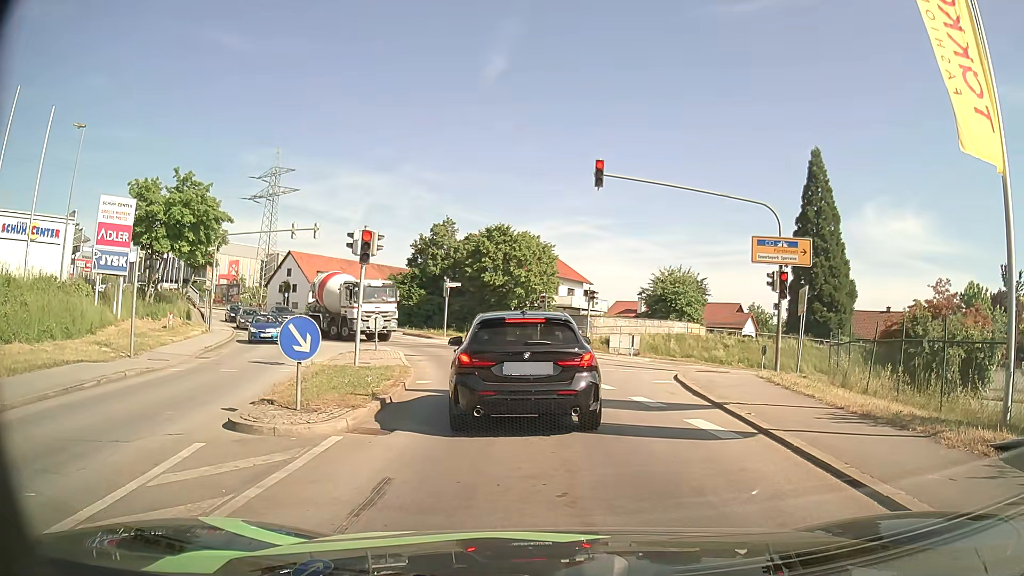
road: tertiary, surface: asphalt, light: Day
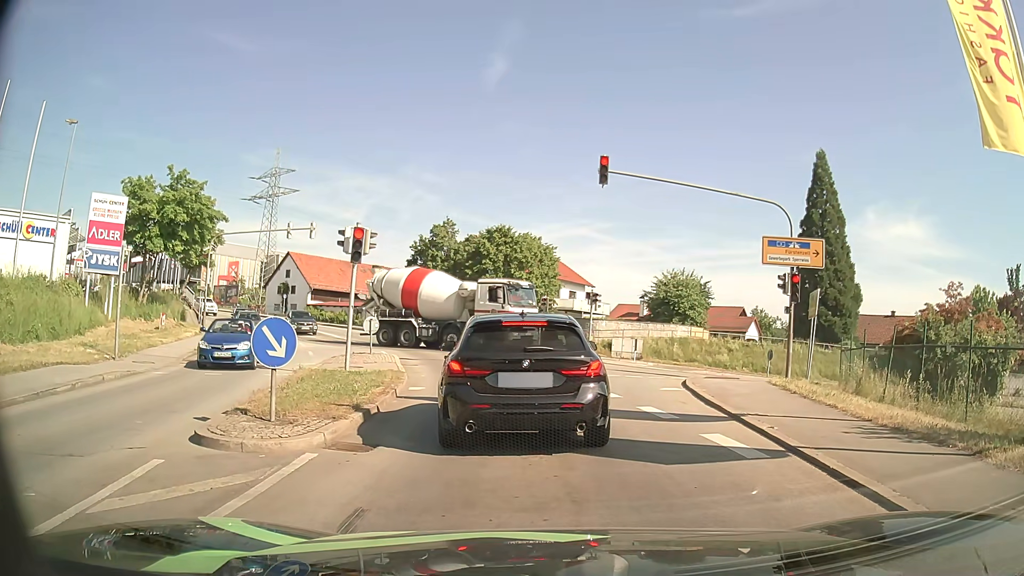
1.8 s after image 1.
(0.0, +0.9) m; 0°
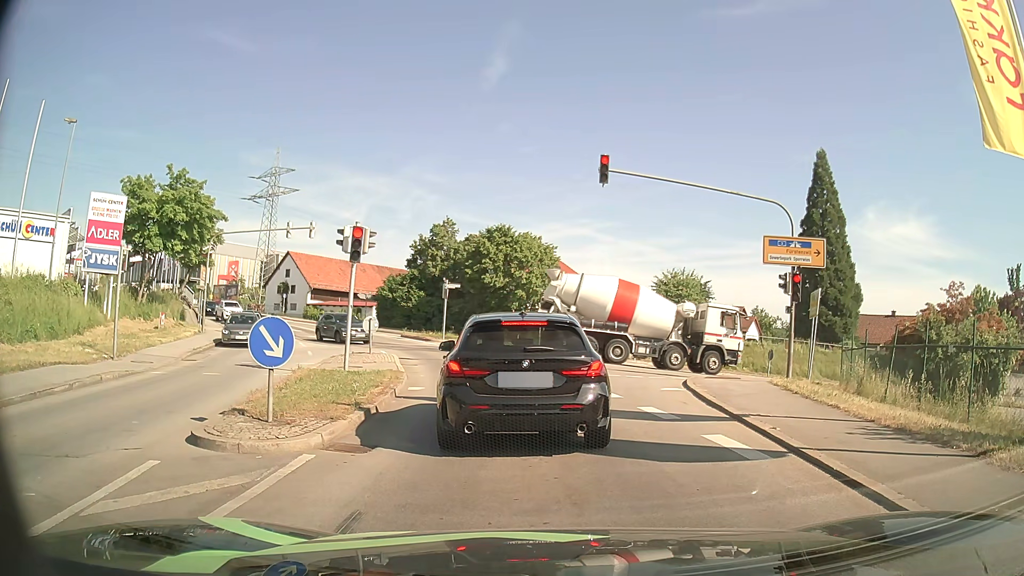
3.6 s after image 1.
(0.0, +0.2) m; 0°
